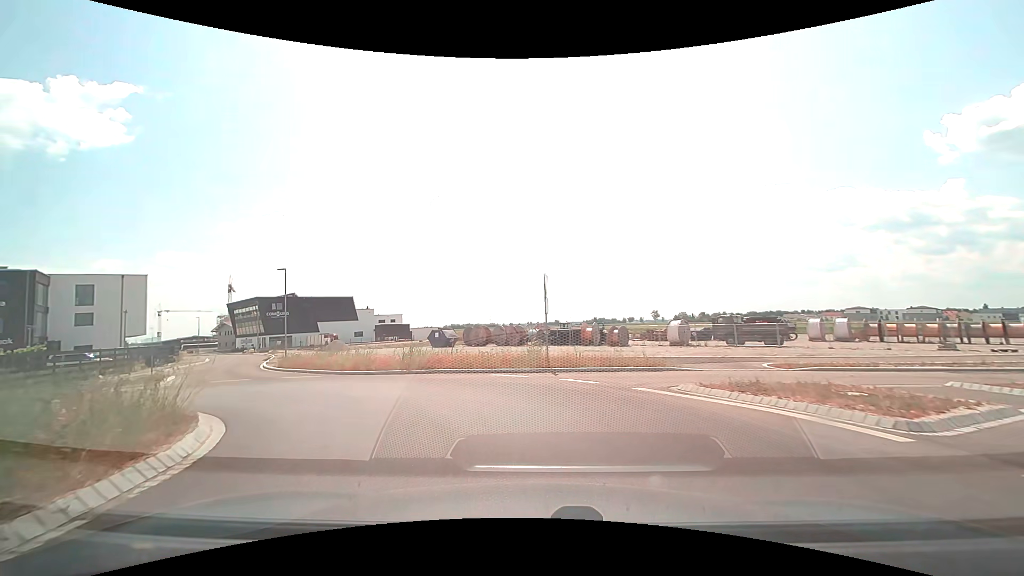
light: Day
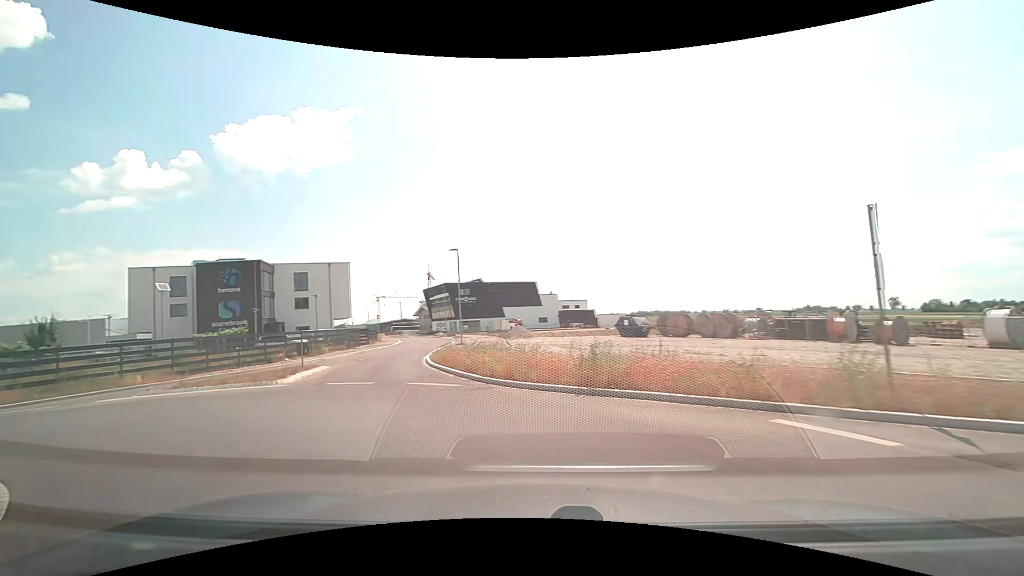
(-1.1, +7.7) m; -20°
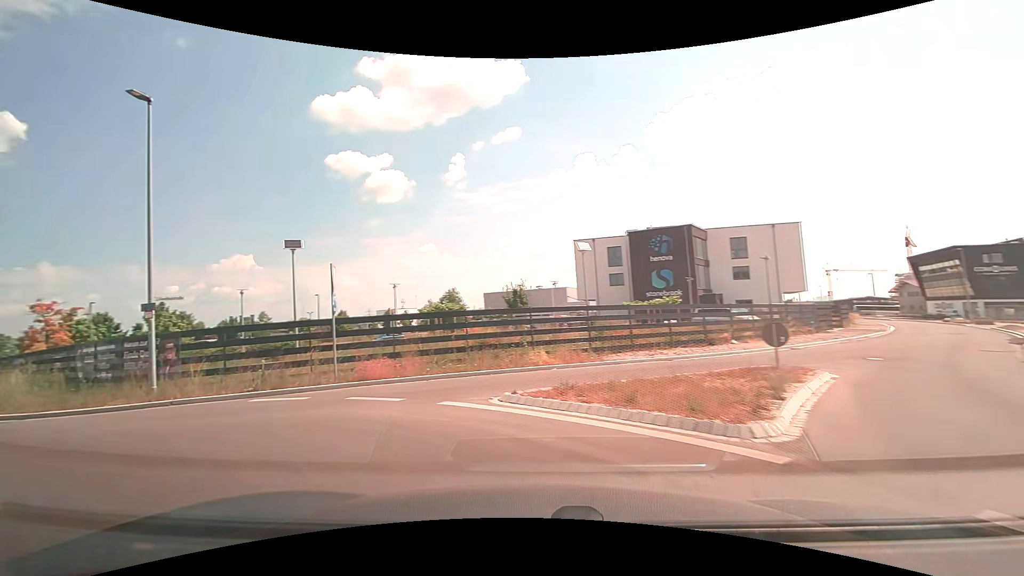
(-3.9, +9.8) m; -47°
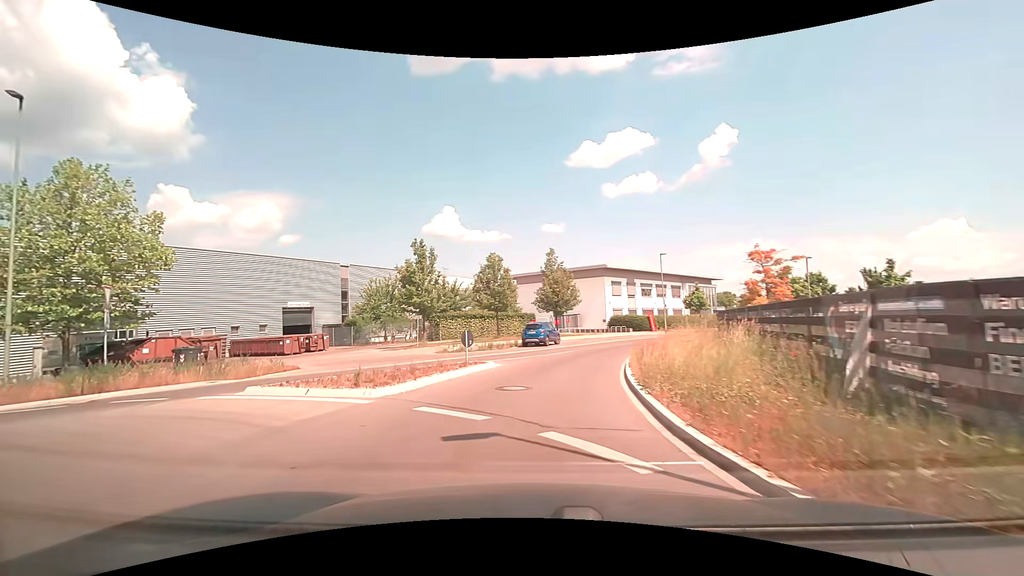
(-7.9, +10.0) m; -71°
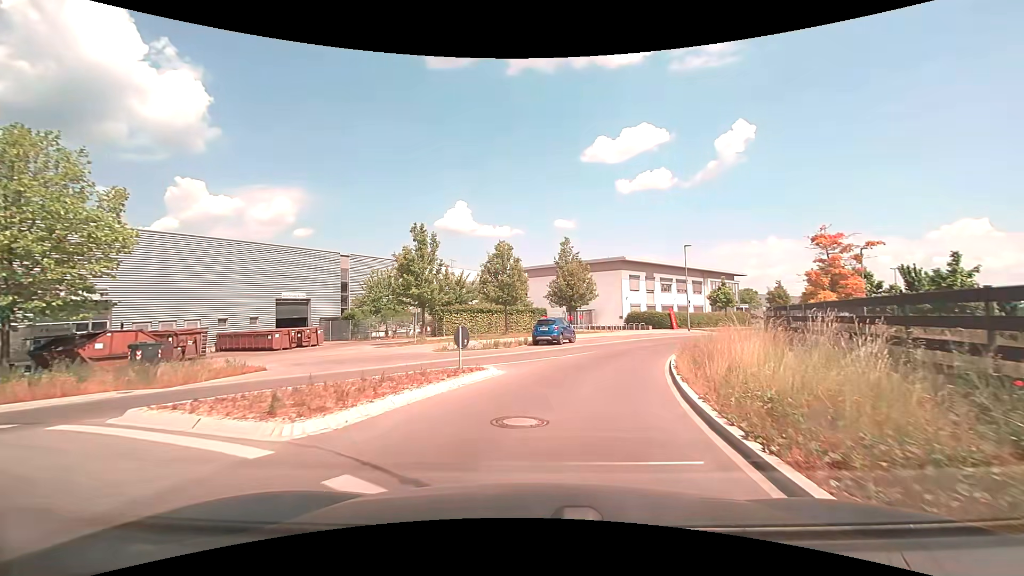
(-0.1, +4.1) m; -2°
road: unclassified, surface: asphalt
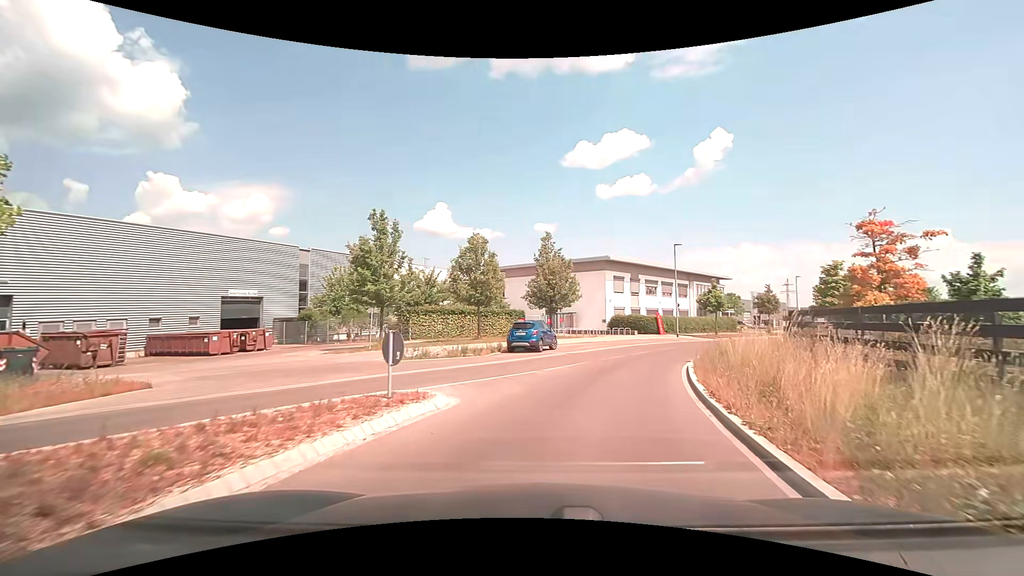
(0.0, +4.5) m; +3°
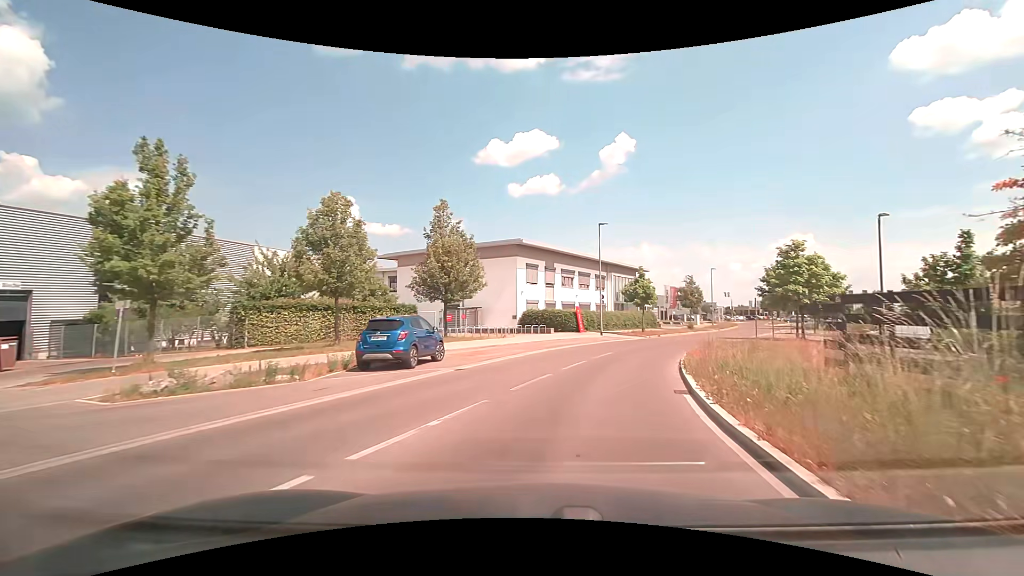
(+0.8, +10.2) m; +10°
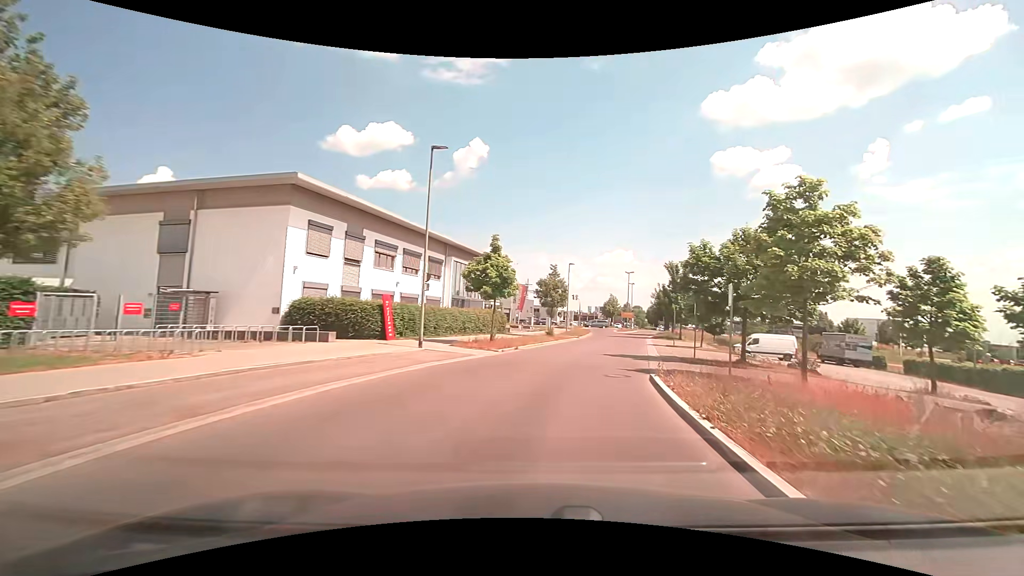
(+2.6, +17.9) m; +18°
(+1, +10) (+3, +20) (+5, +30) (+7, +39) (+9, +49) (+12, +59) (+14, +68) (+17, +78) (+20, +87) (+24, +97) m
